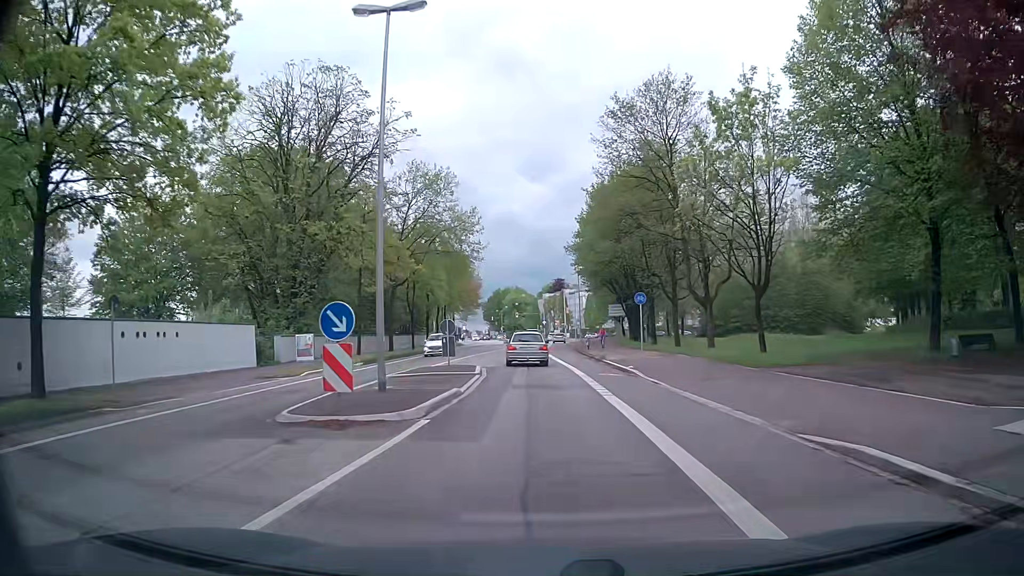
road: secondary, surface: asphalt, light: Day
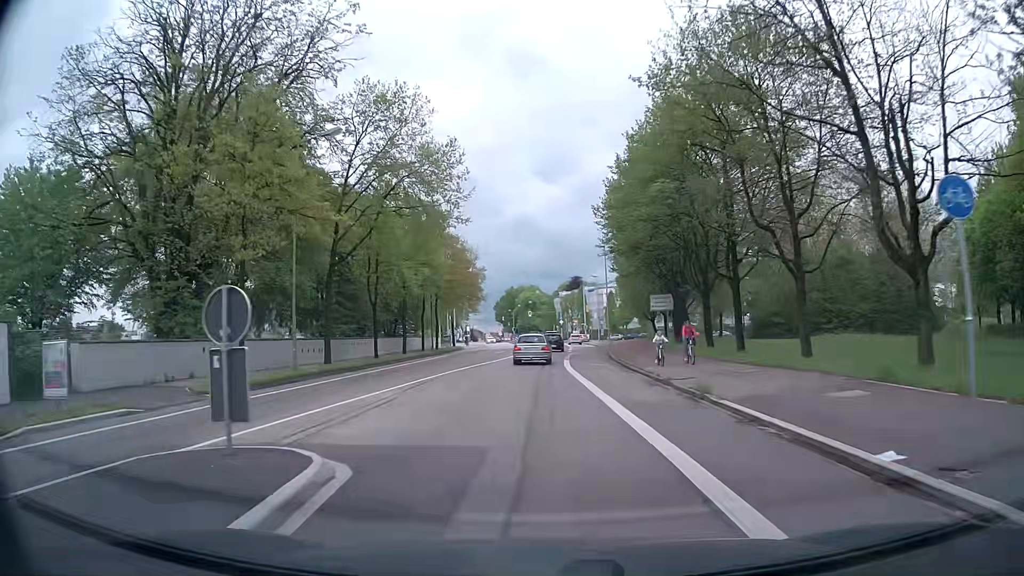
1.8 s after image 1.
(-0.3, +19.0) m; -2°
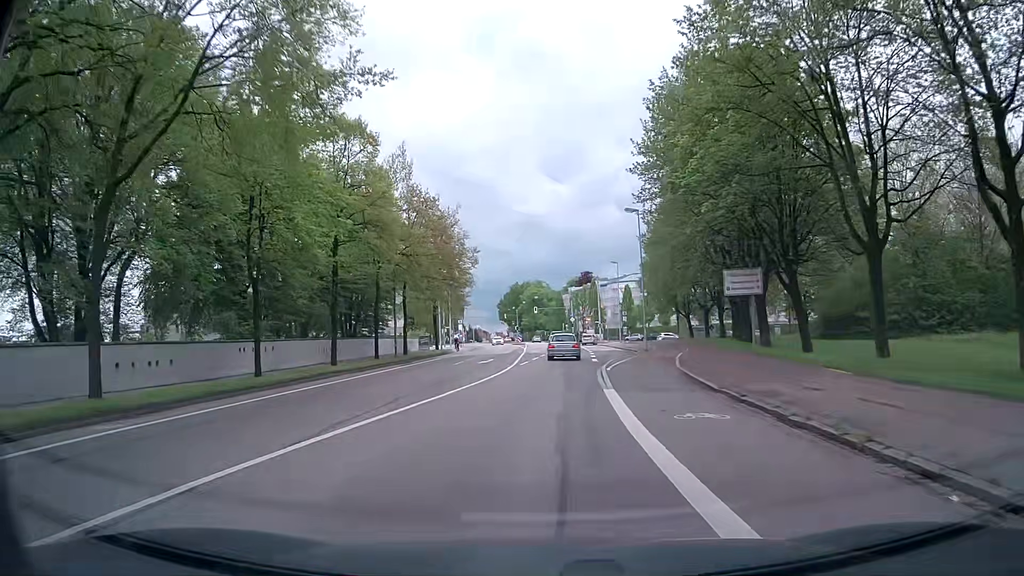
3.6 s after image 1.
(-0.1, +19.7) m; 0°
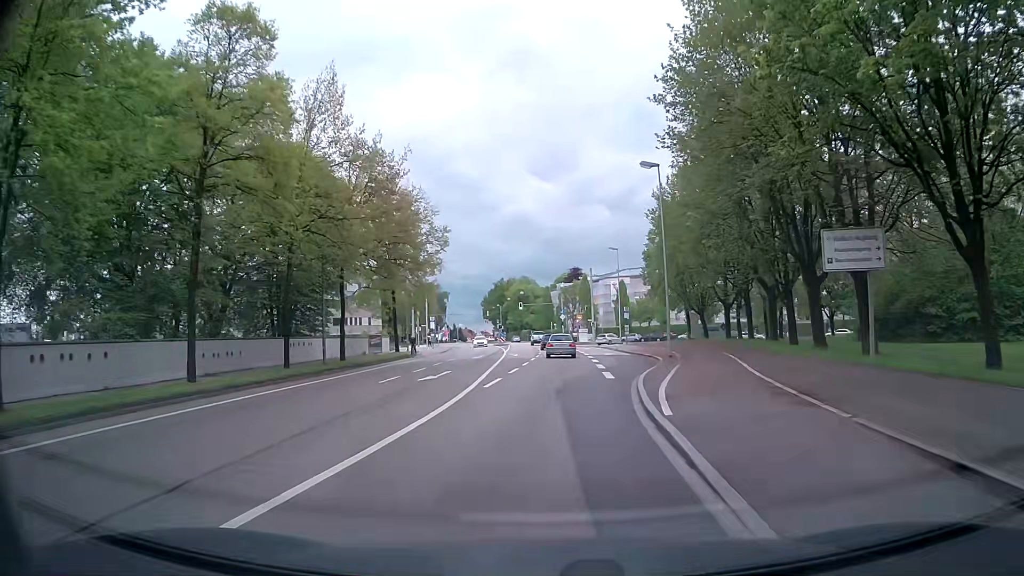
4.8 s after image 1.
(0.0, +13.3) m; +1°
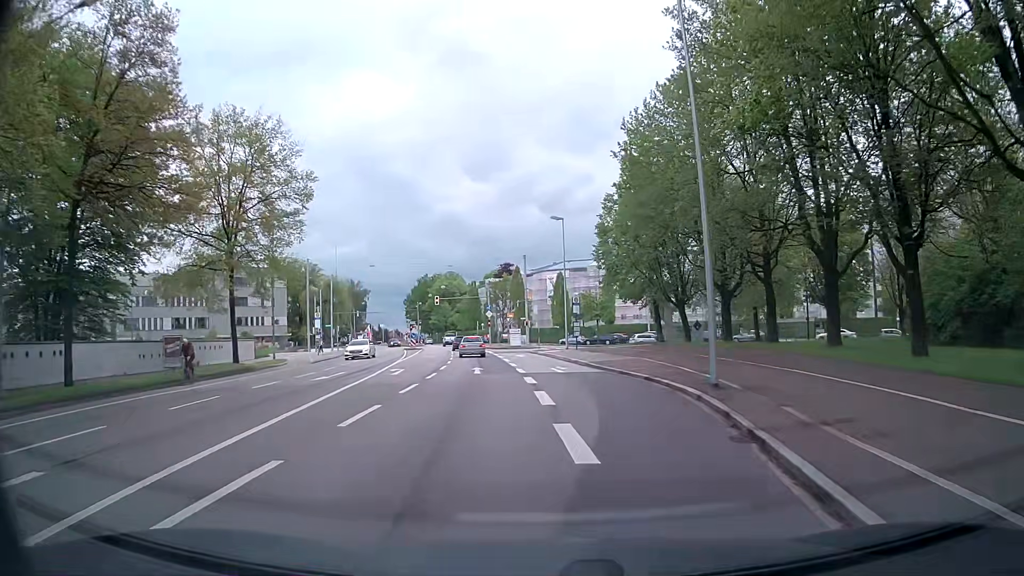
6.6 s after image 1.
(+0.9, +19.5) m; +5°
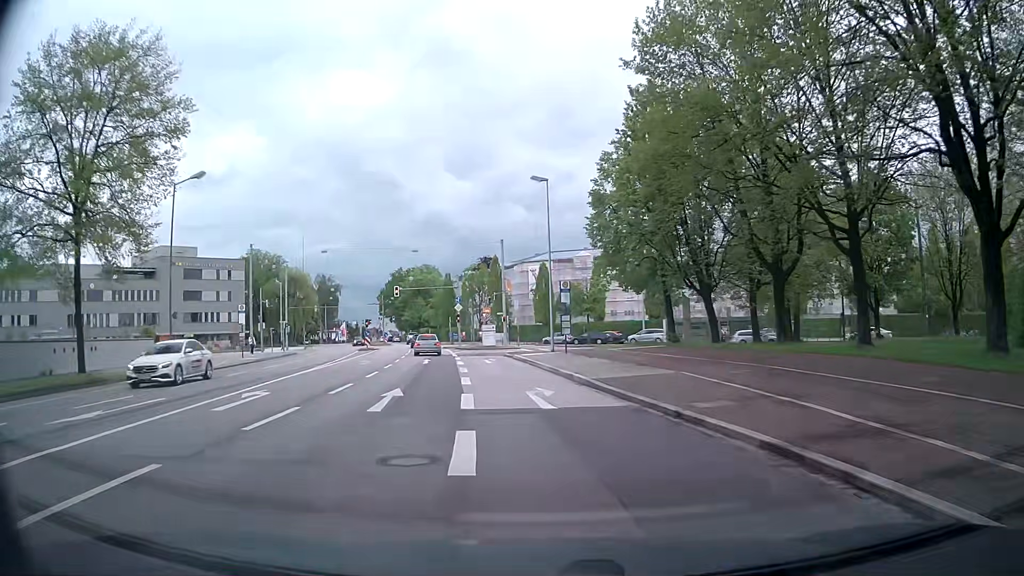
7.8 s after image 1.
(+0.3, +12.6) m; +1°
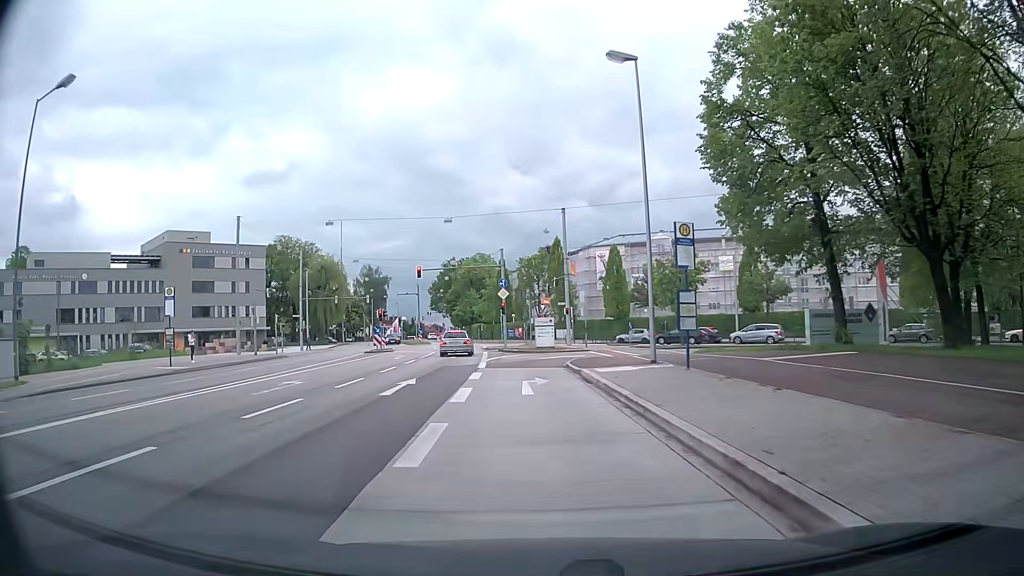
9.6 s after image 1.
(-0.5, +17.6) m; -5°
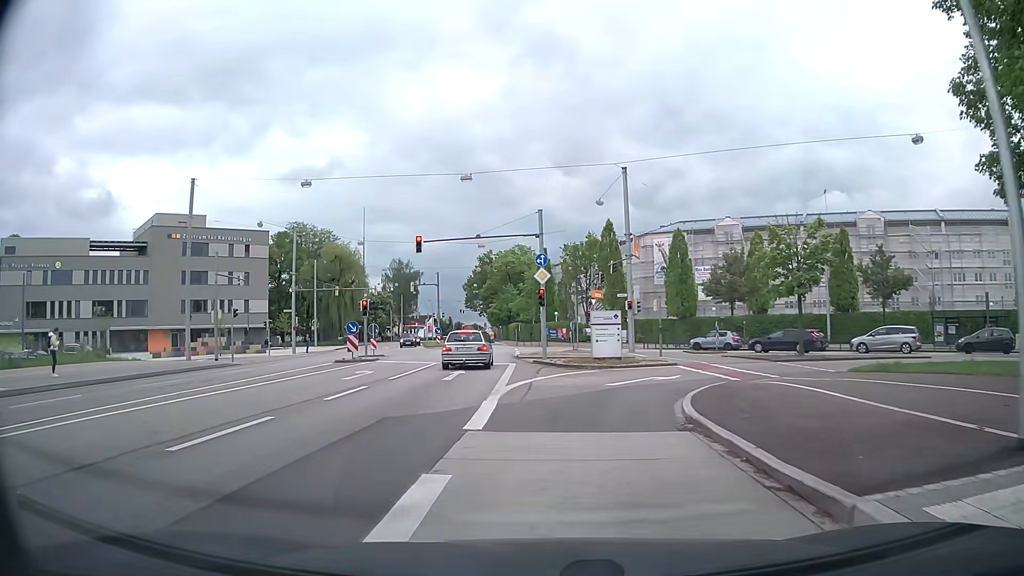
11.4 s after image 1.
(-0.6, +15.3) m; -4°
(0, +10) (+3, +20) (+10, +26) (+20, +26) (+29, +22) (+37, +15) (+44, +9) (+51, +2) (+59, -4) (+67, -11) m
